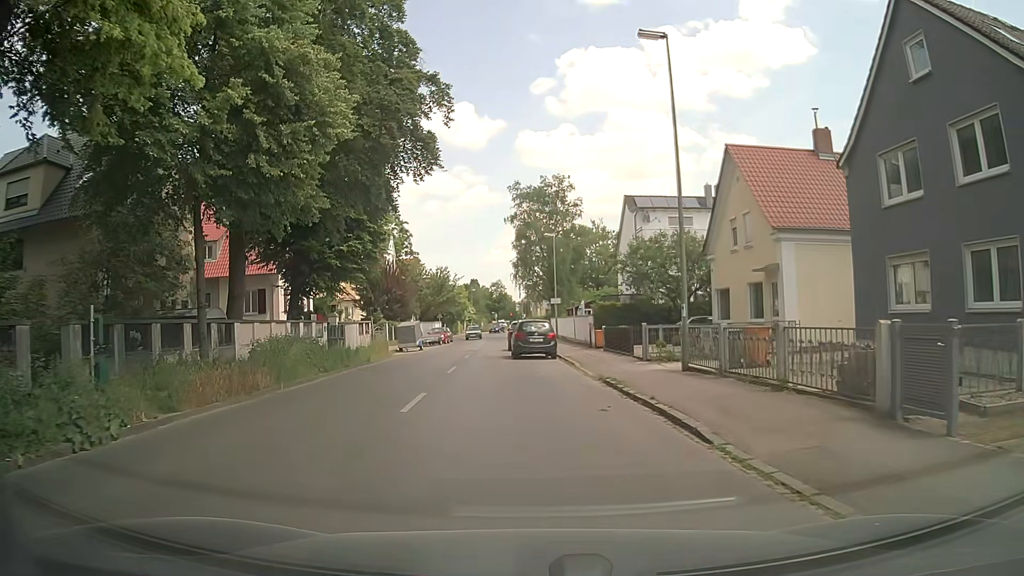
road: tertiary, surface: asphalt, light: Day
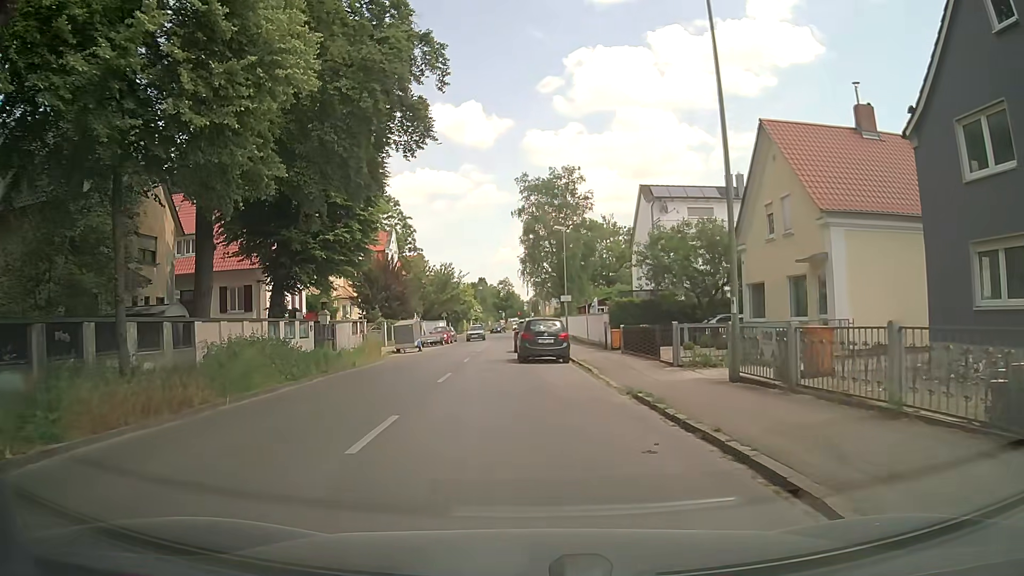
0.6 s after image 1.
(-0.1, +3.5) m; -2°
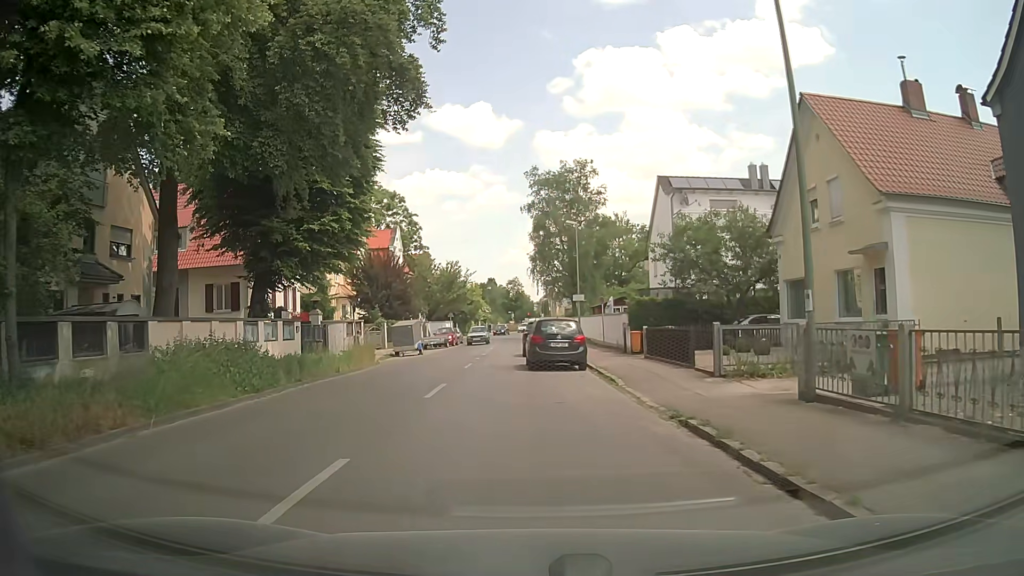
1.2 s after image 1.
(0.0, +3.2) m; 0°
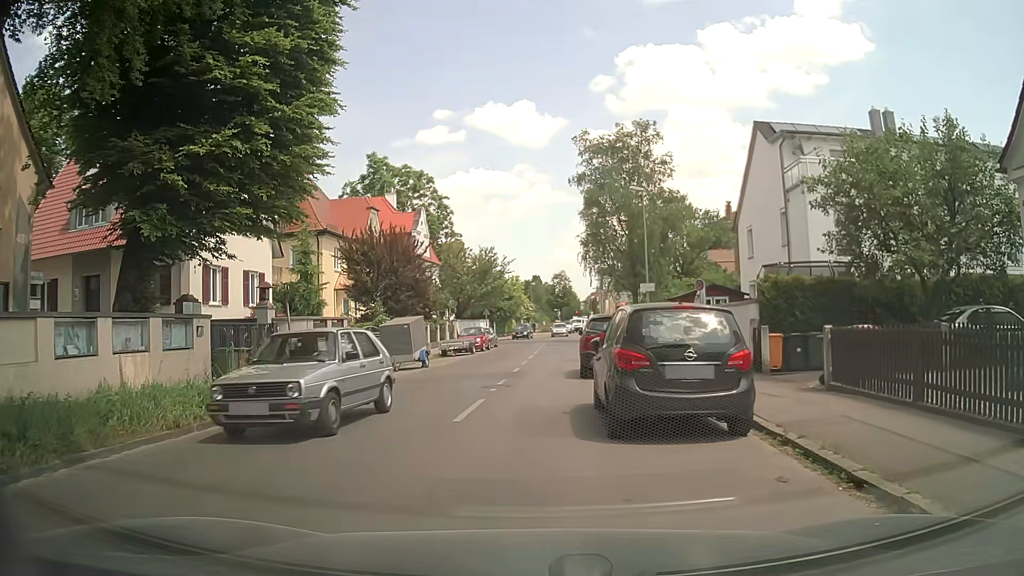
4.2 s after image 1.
(-0.4, +11.9) m; -3°
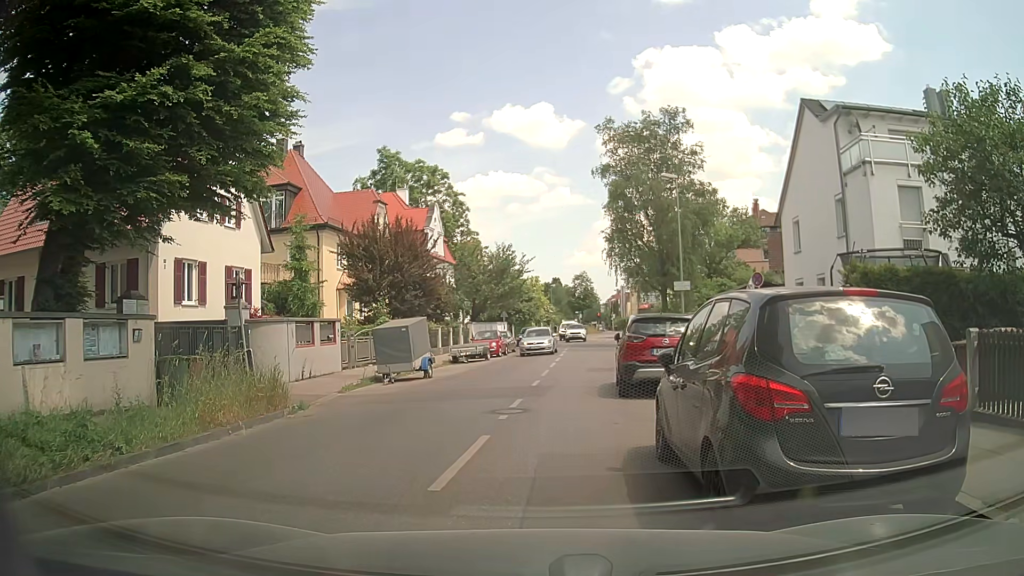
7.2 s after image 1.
(-0.1, +3.7) m; -3°
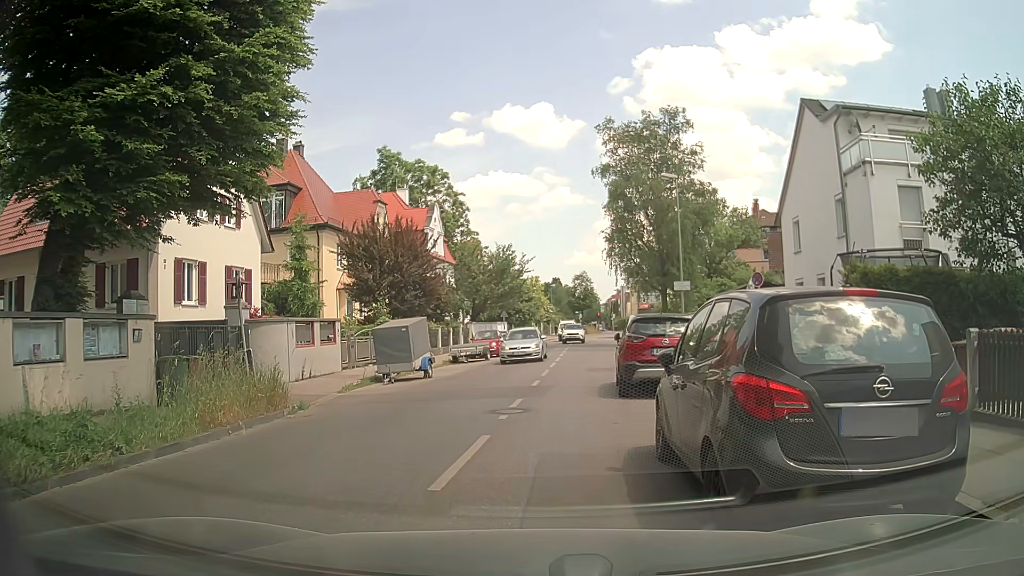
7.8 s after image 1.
(0.0, 0.0) m; 0°
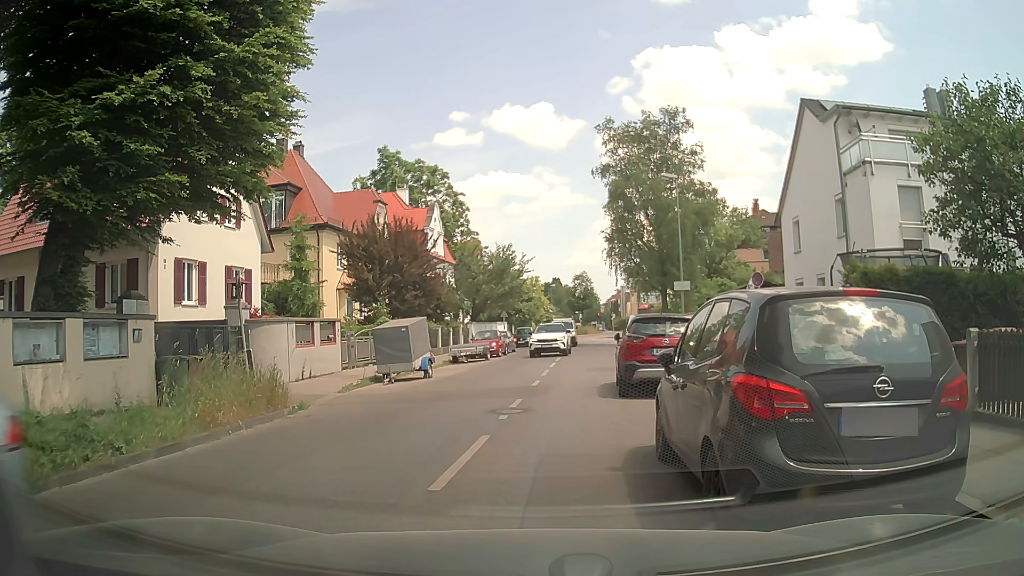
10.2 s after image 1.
(0.0, 0.0) m; 0°
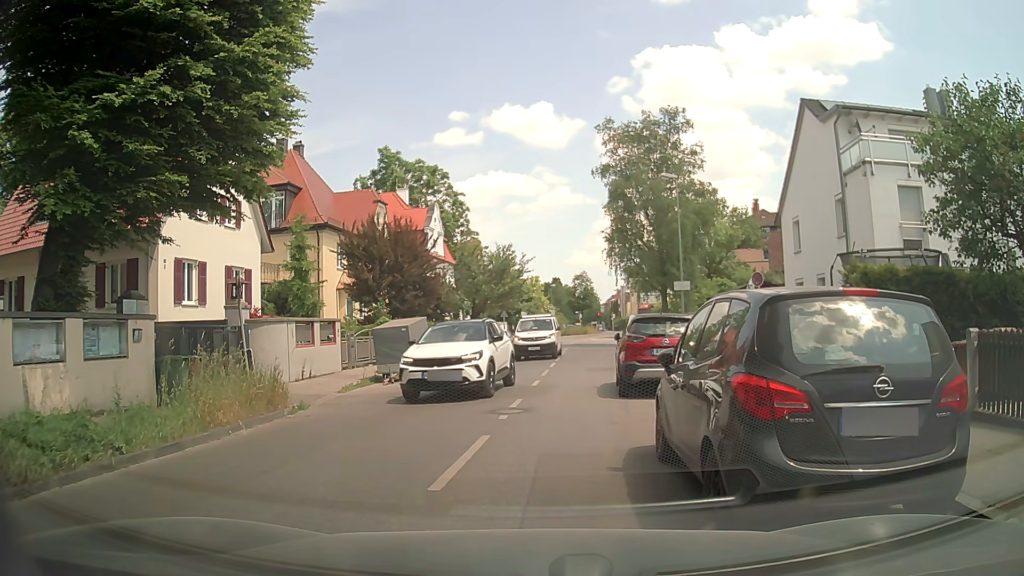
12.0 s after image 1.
(0.0, 0.0) m; 0°
(-1, +10) (+1, +20) (+3, +29) (+4, +39) (+5, +49) (+7, +59) (+9, +69) (+12, +78) (+16, +88) (+20, +97) m
